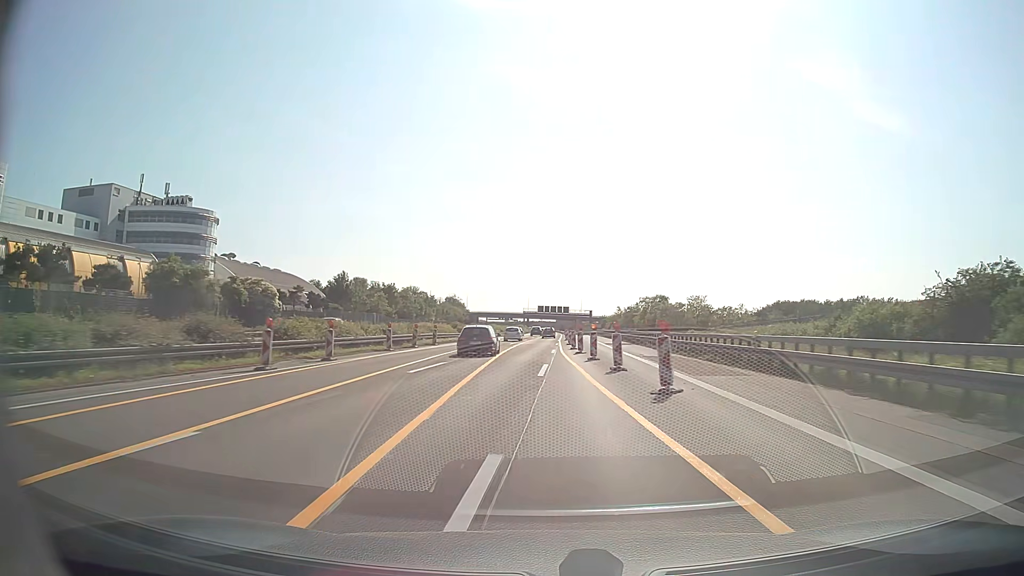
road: motorway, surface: asphalt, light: Day
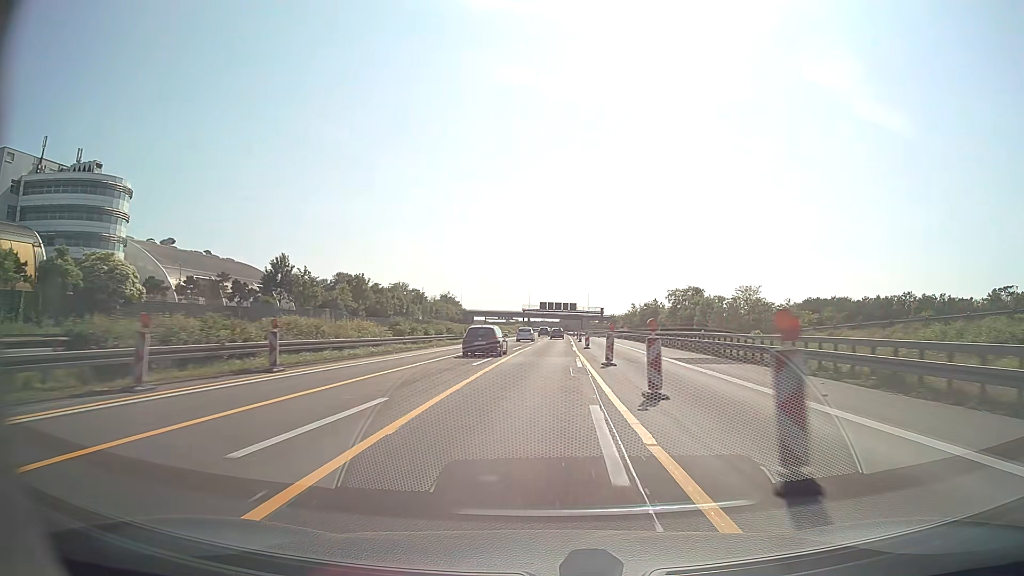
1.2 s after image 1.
(-0.1, +30.9) m; 0°
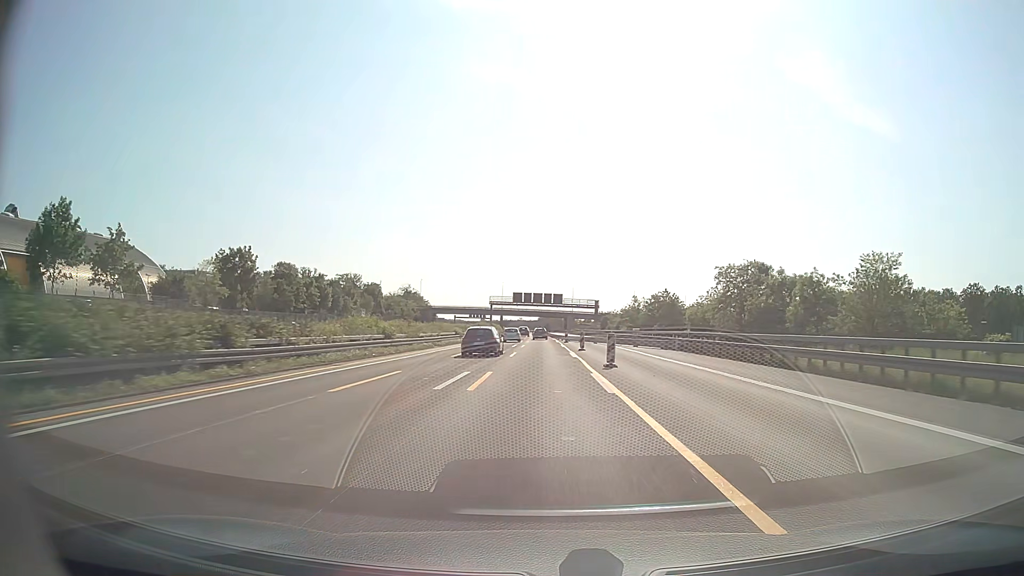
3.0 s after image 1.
(+0.6, +45.4) m; +2°
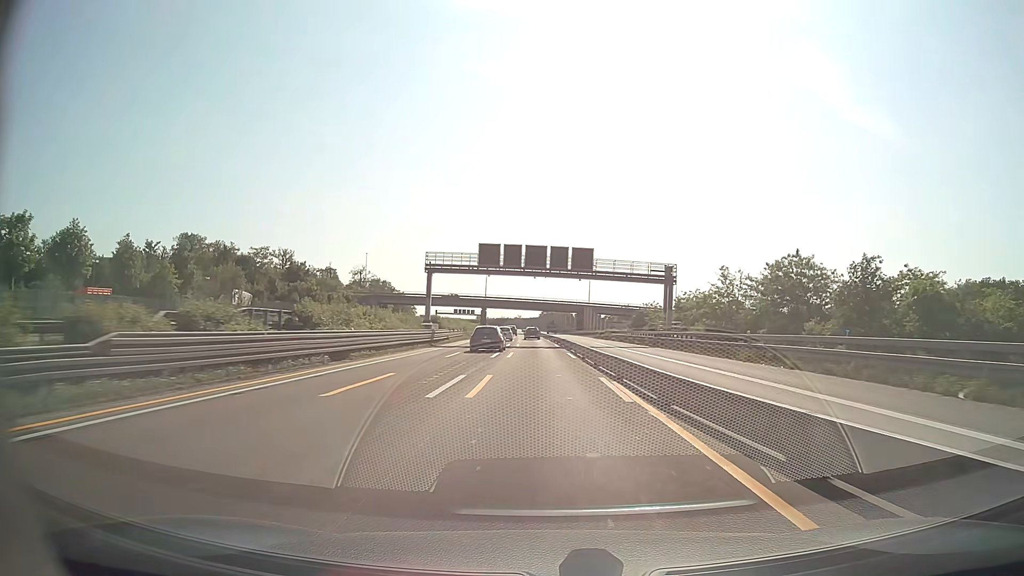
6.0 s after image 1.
(-0.1, +73.7) m; 0°
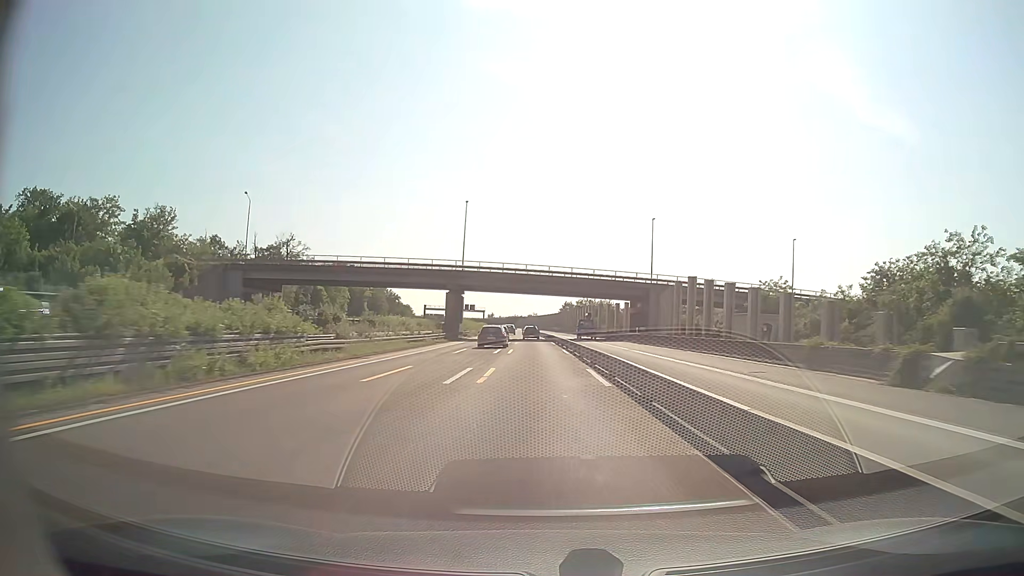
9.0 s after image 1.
(-0.8, +71.8) m; -1°
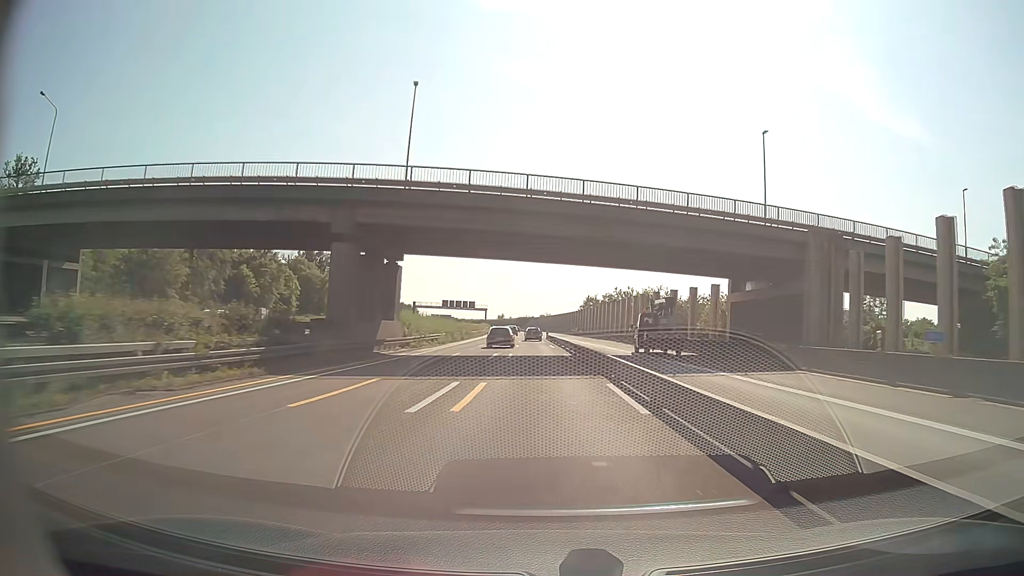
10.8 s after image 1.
(-0.4, +42.7) m; -1°
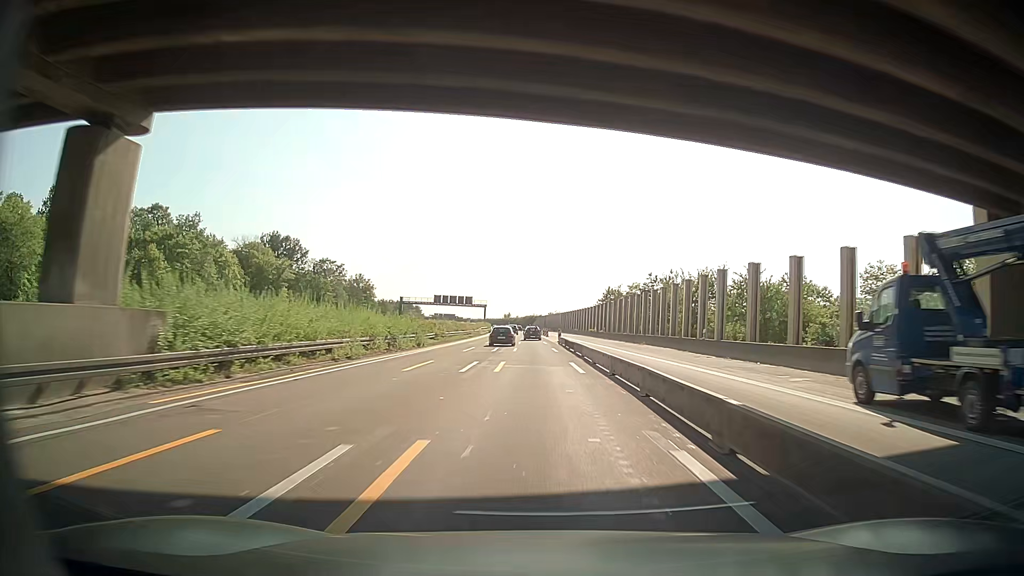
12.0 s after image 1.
(-0.1, +28.4) m; -1°
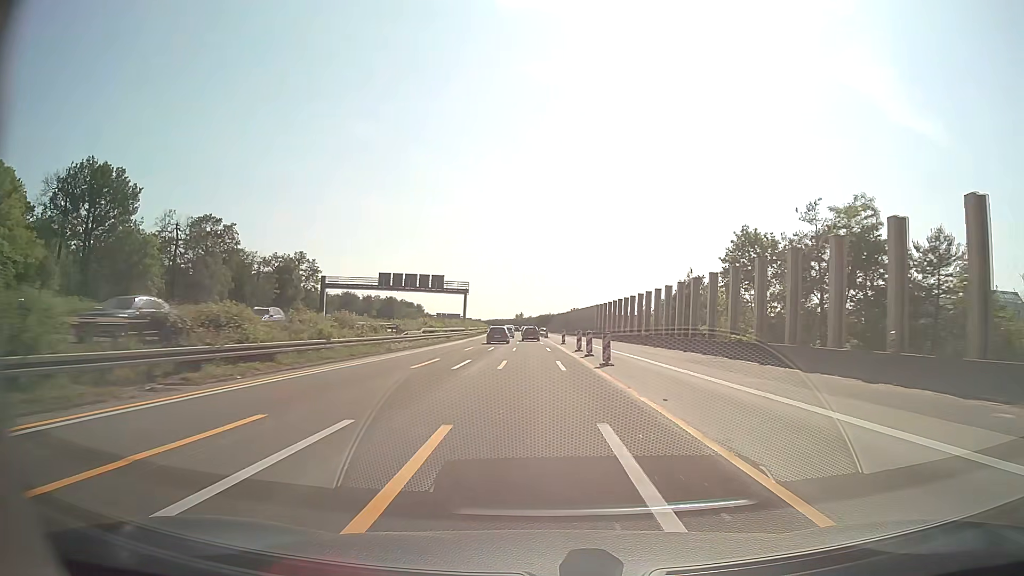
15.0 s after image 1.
(-0.4, +71.0) m; -1°
(0, +10) (0, +20) (0, +30) (0, +40) (0, +50) (-1, +60) (-1, +70) (-1, +80) (-2, +90) (-2, +100) m
